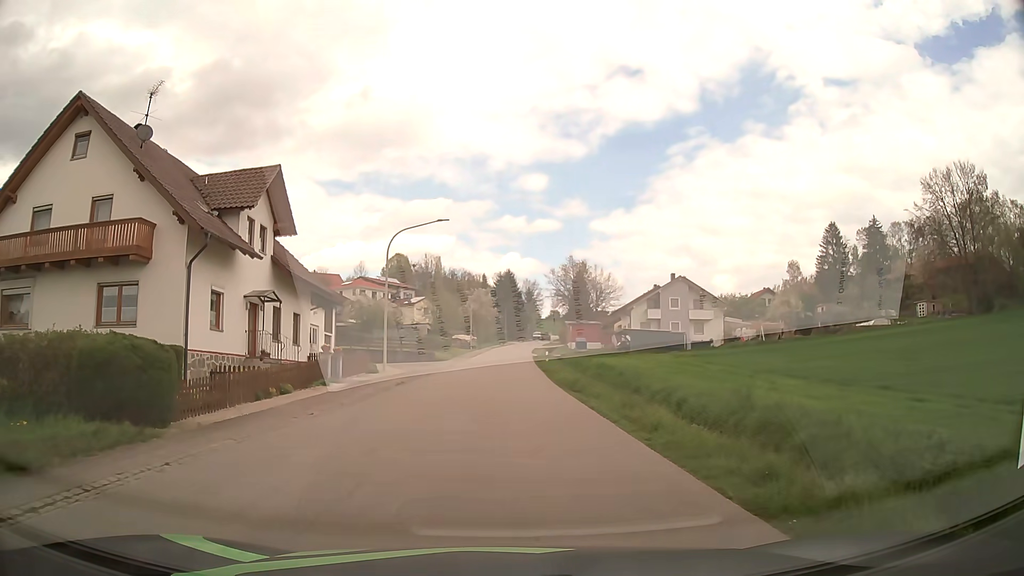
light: Day
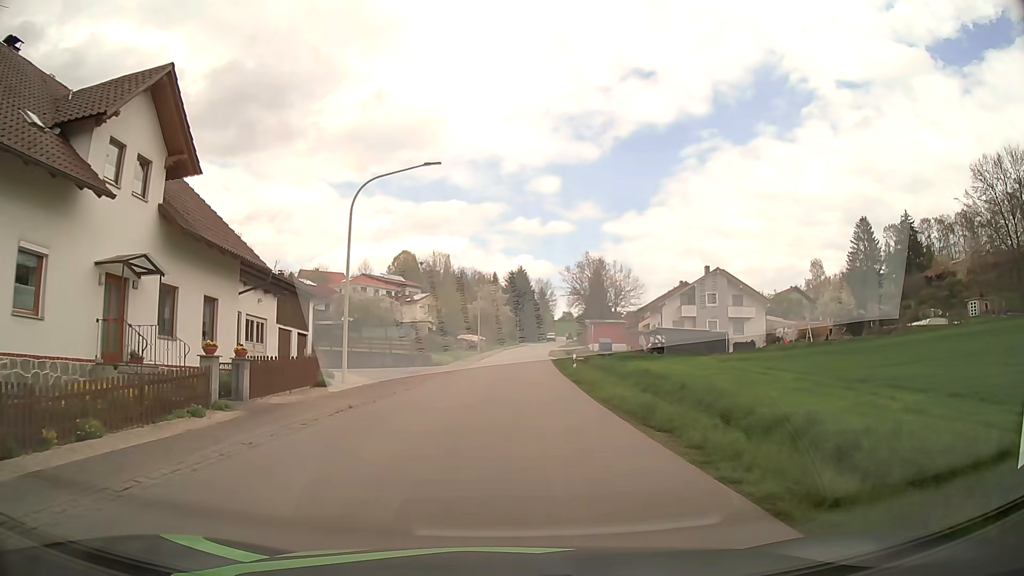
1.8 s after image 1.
(-0.2, +10.8) m; -1°
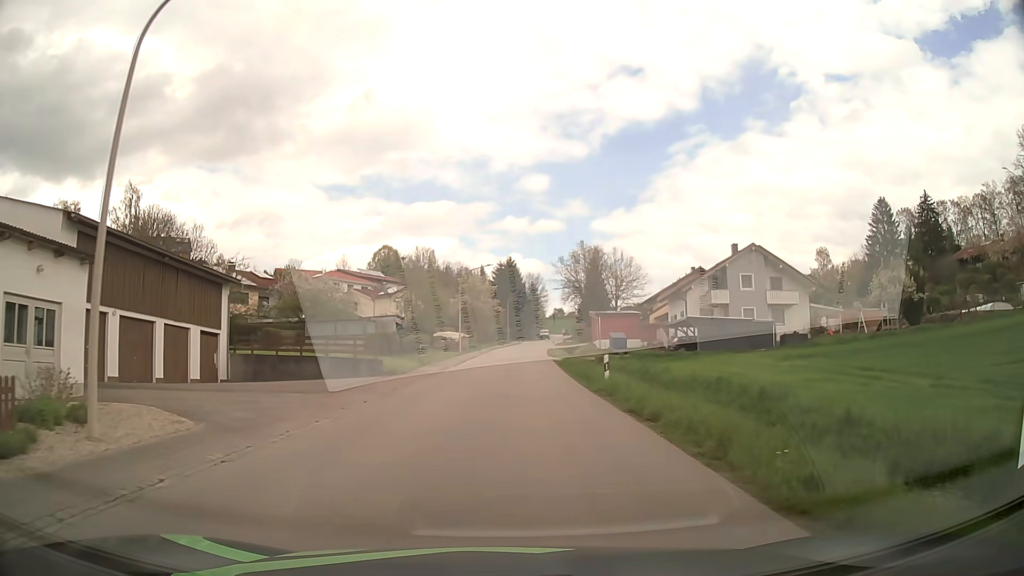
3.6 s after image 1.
(+0.2, +14.1) m; +1°
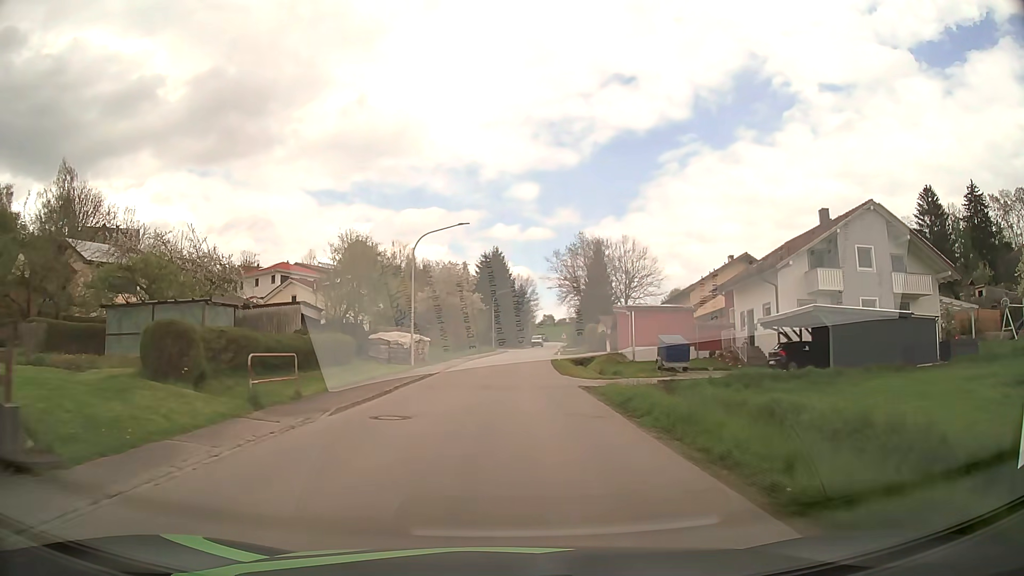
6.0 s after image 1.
(+0.2, +22.5) m; +1°
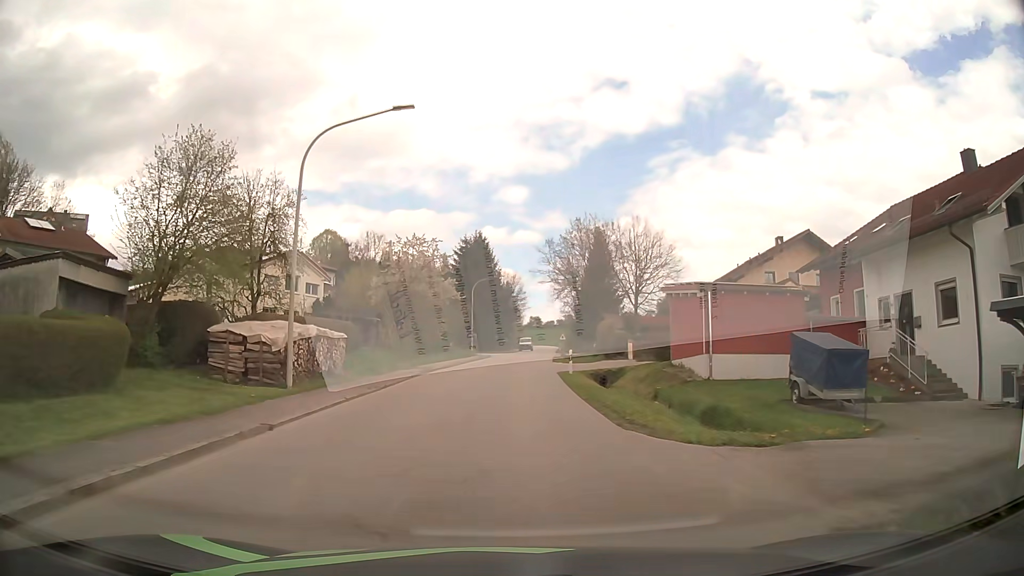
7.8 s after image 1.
(+0.1, +18.1) m; +1°
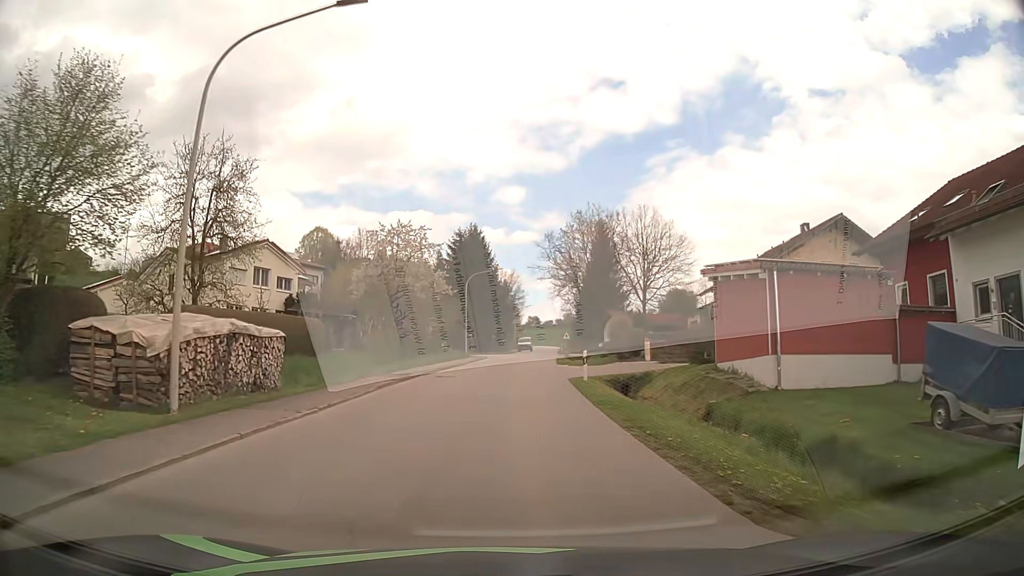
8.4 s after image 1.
(0.0, +6.2) m; 0°
